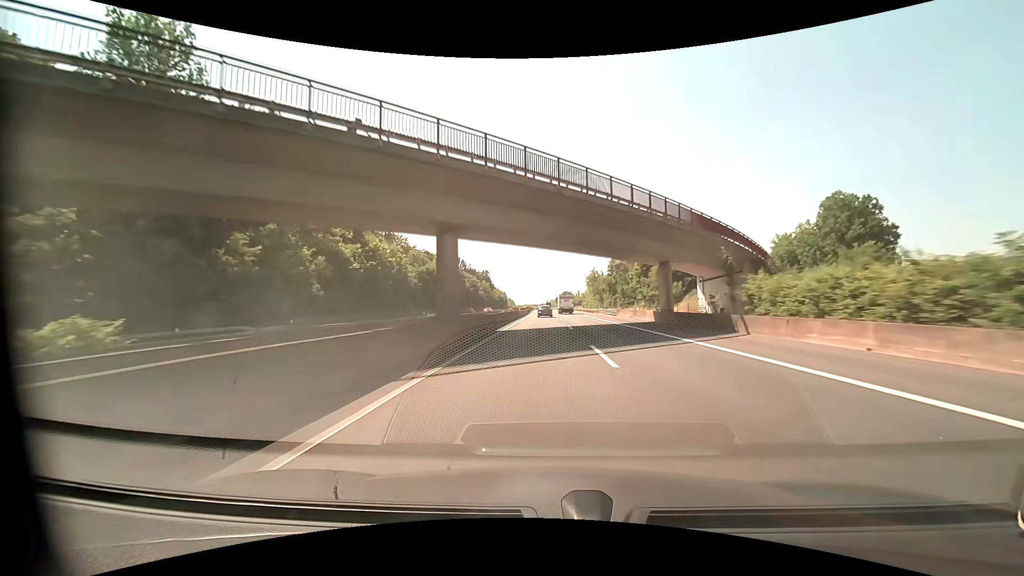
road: motorway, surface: asphalt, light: Day
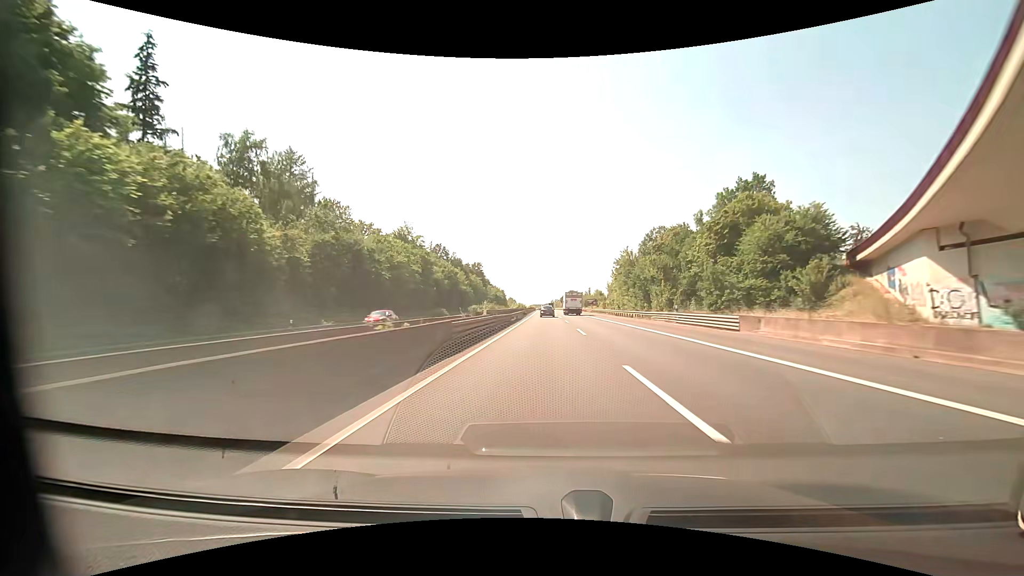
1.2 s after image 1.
(-0.1, +41.5) m; 0°
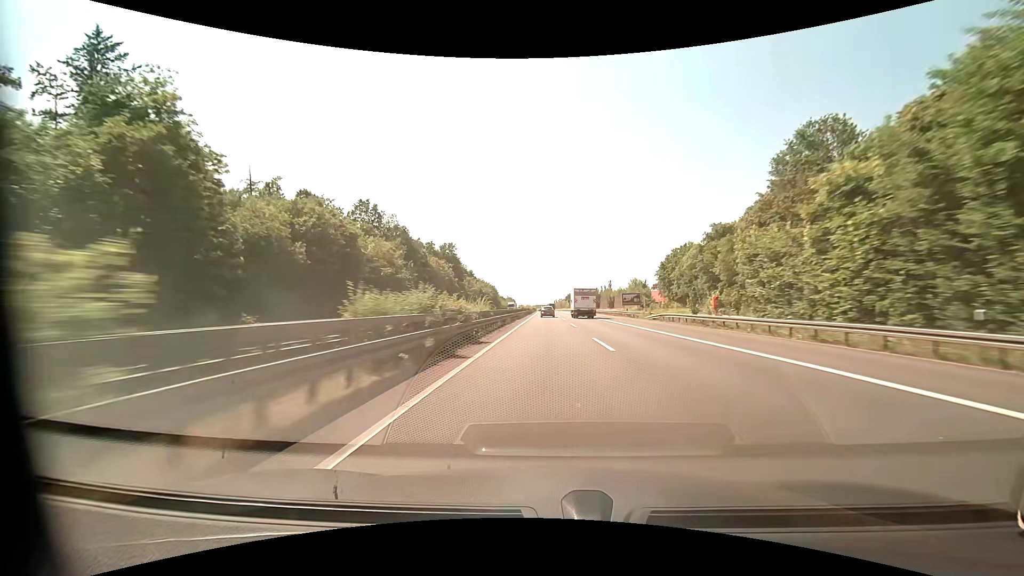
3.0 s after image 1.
(-0.4, +62.2) m; 0°
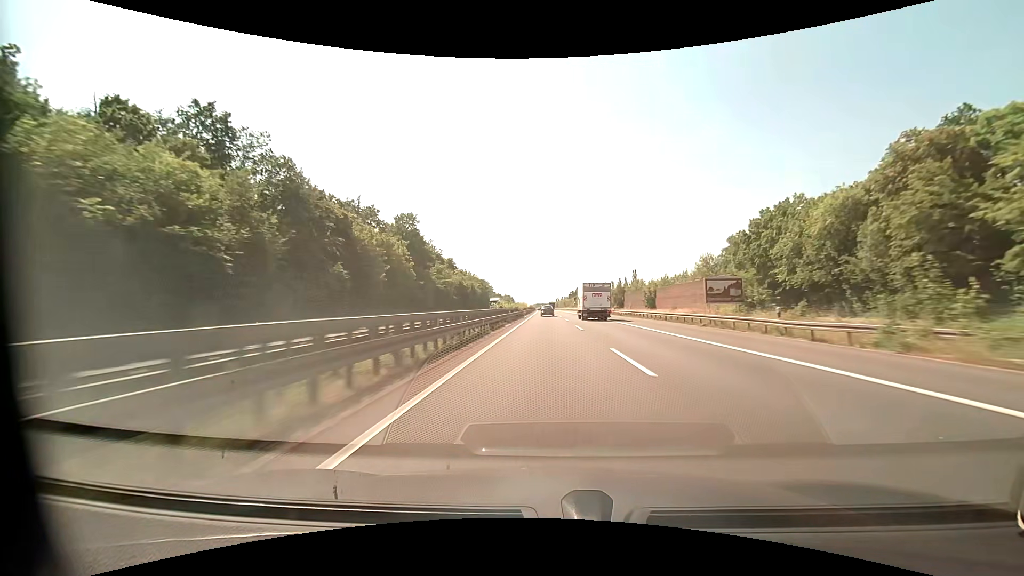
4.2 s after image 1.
(-0.1, +41.4) m; 0°
(0, +10) (0, +20) (0, +30) (0, +40) (0, +50) (0, +60) (0, +70) (0, +80) (0, +90) (0, +100) m
